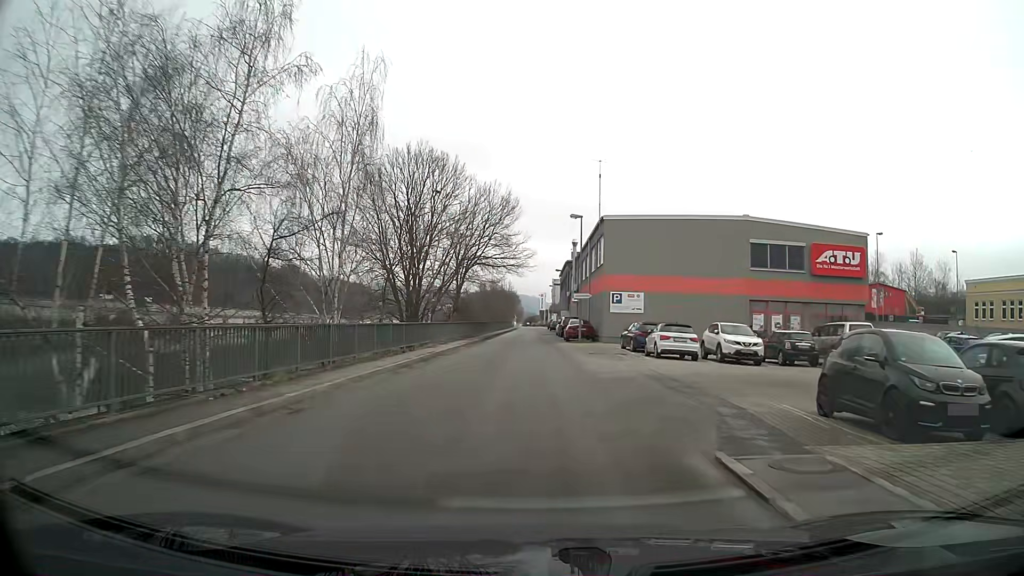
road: unclassified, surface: asphalt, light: Day
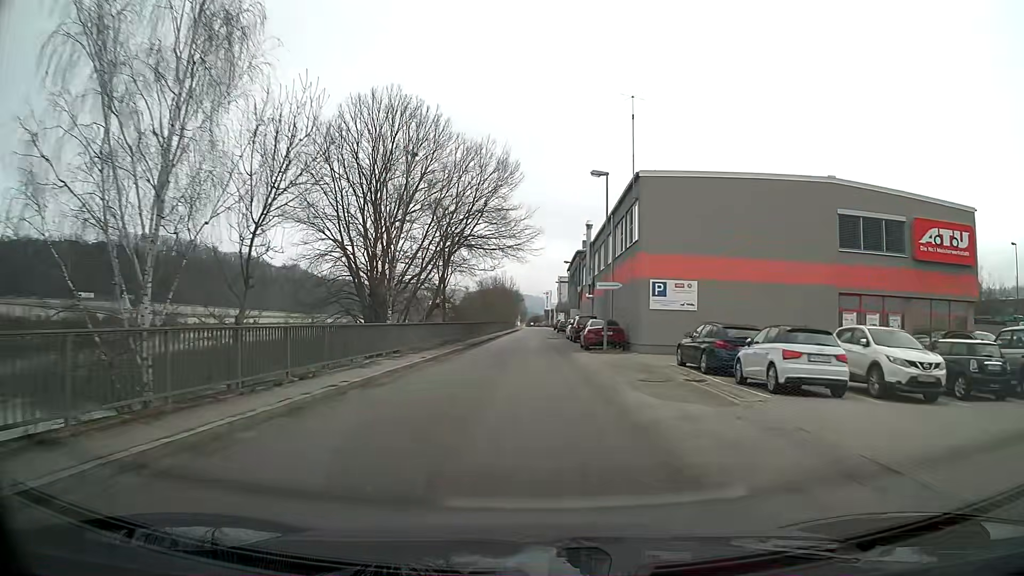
(0.0, +12.5) m; 0°
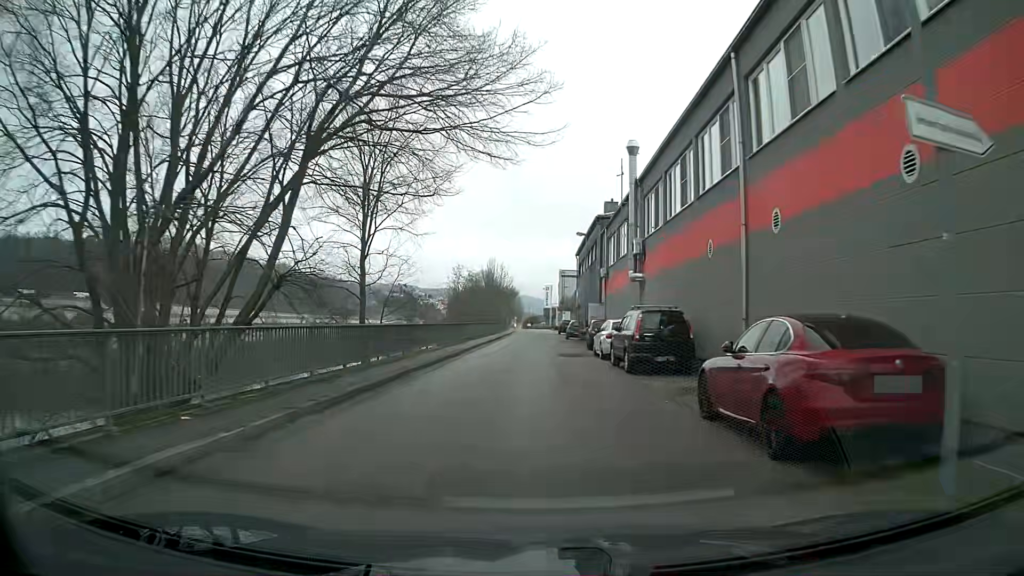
(0.0, +24.6) m; 0°
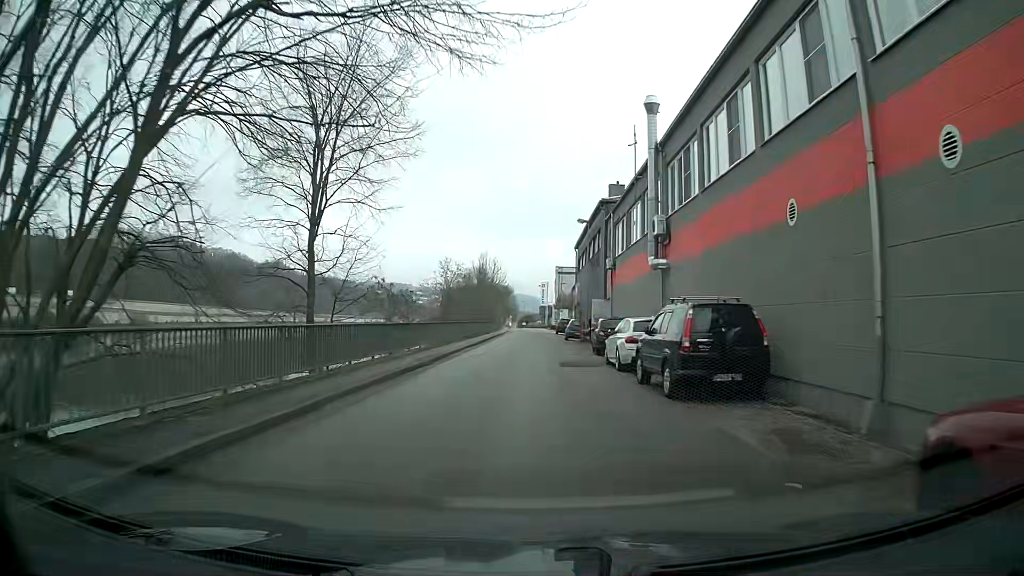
(0.0, +6.0) m; +1°
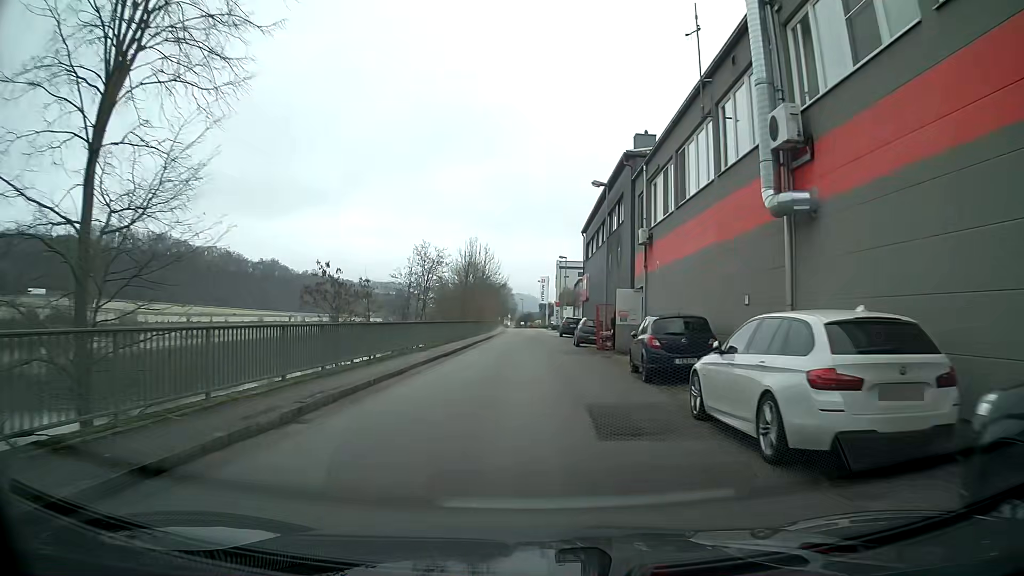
(0.0, +11.9) m; 0°
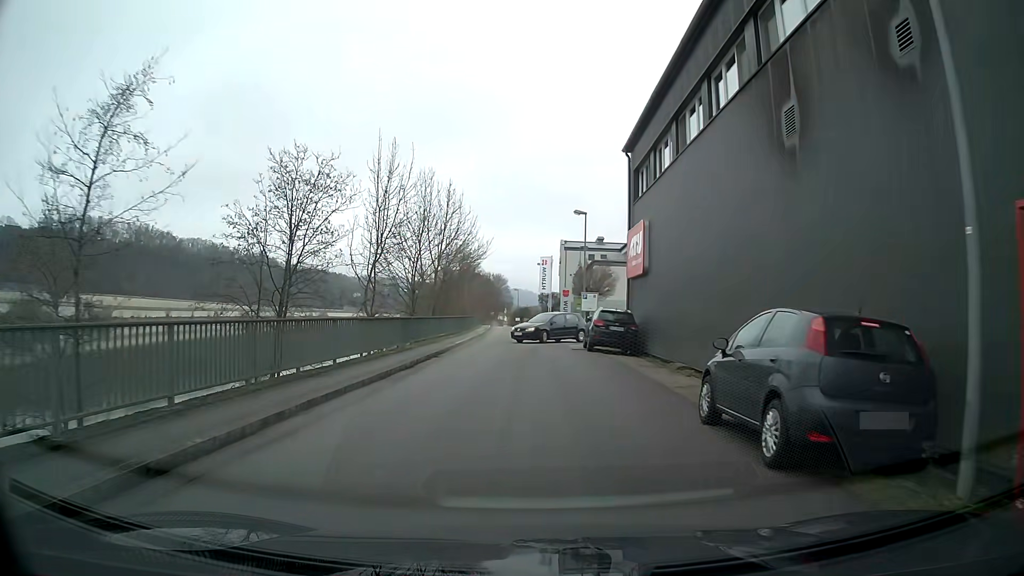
(-0.1, +27.1) m; 0°
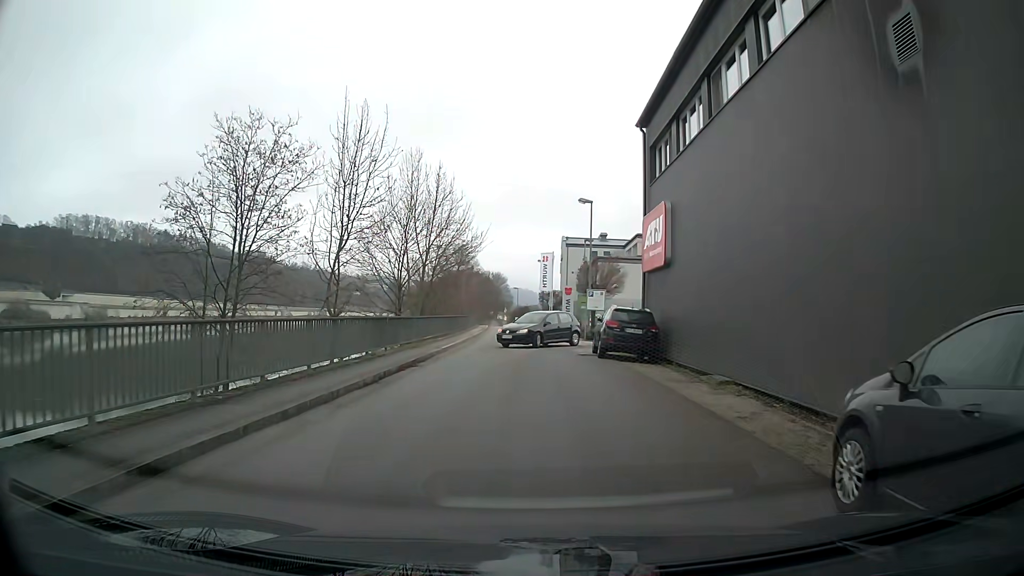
(0.0, +4.0) m; +1°
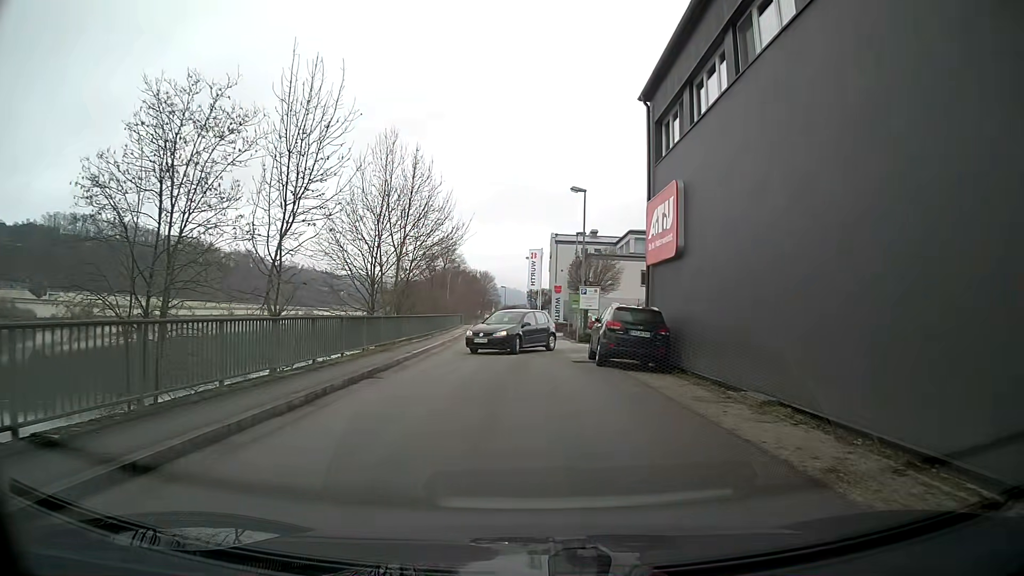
(0.0, +3.3) m; +1°
